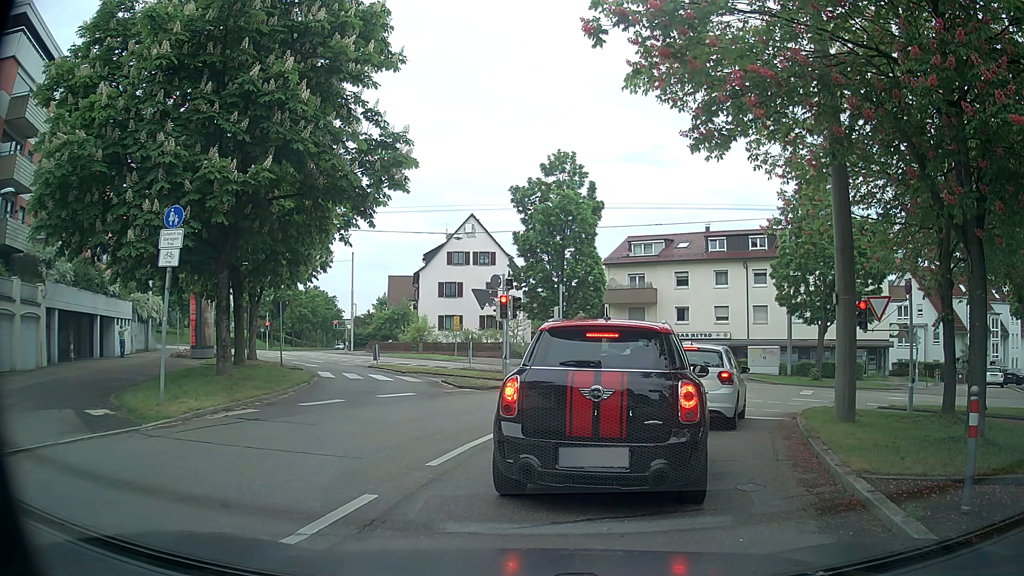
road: secondary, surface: asphalt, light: Day
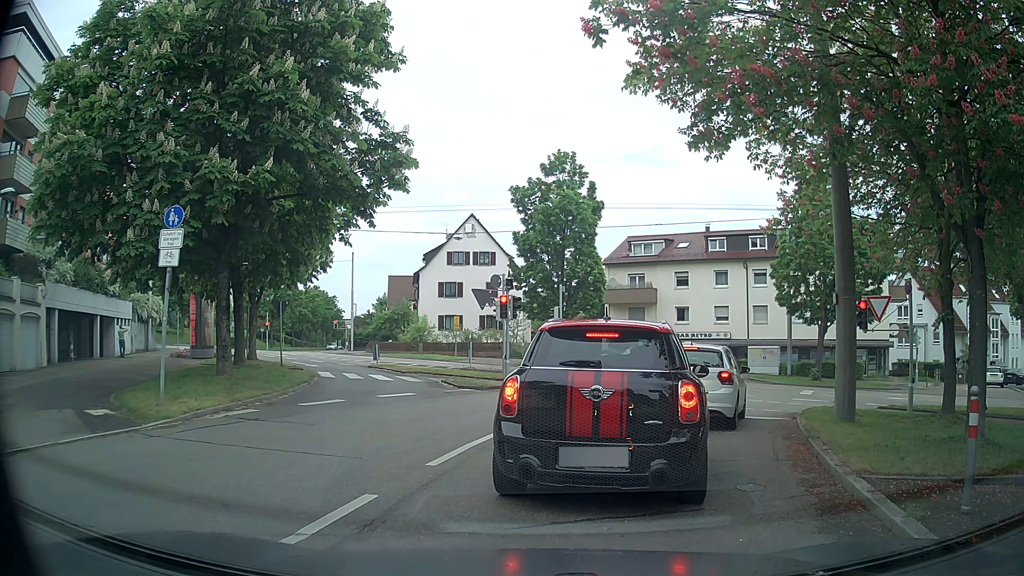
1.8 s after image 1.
(0.0, 0.0) m; 0°
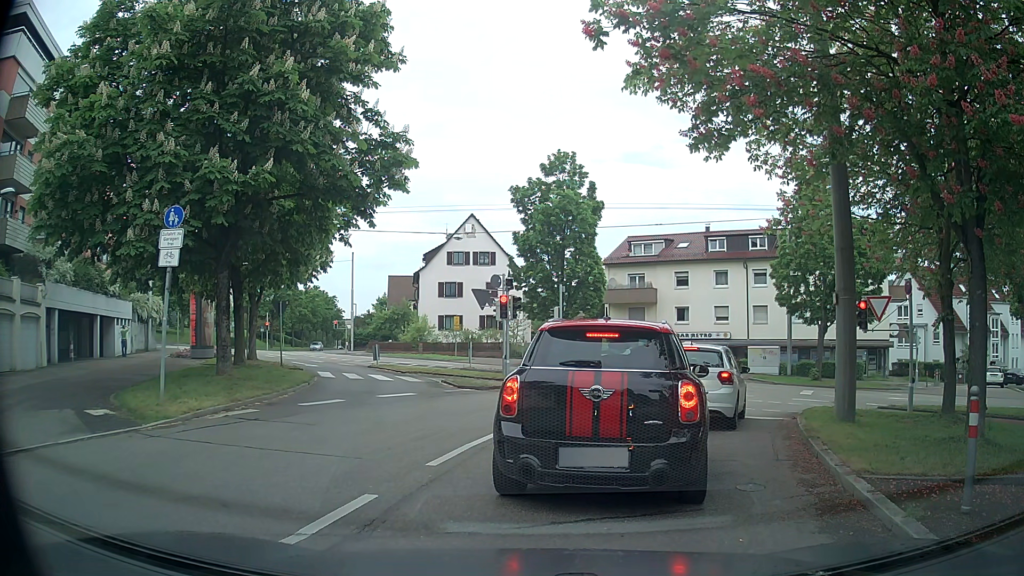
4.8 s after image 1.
(0.0, 0.0) m; 0°
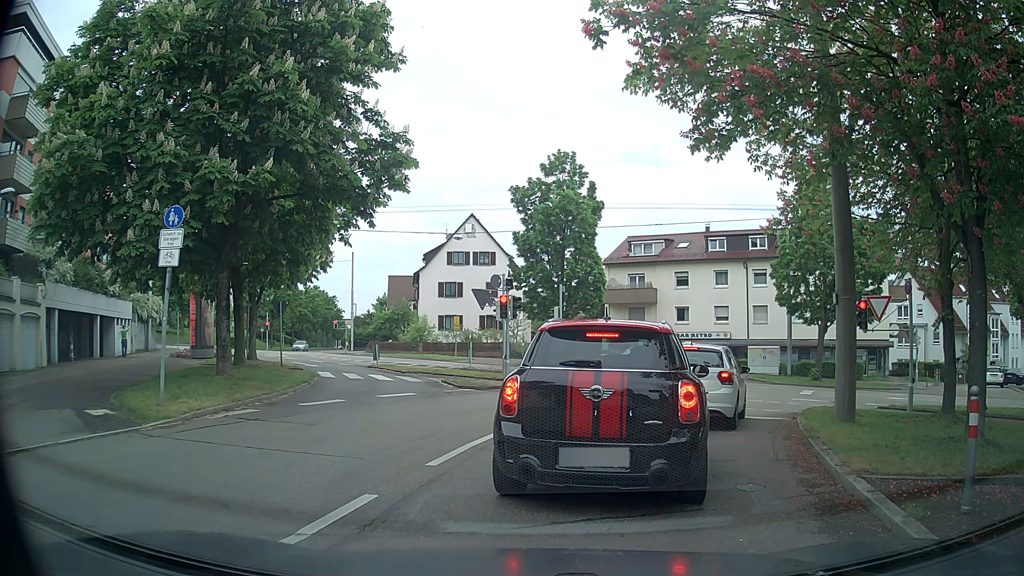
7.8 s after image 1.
(0.0, 0.0) m; 0°
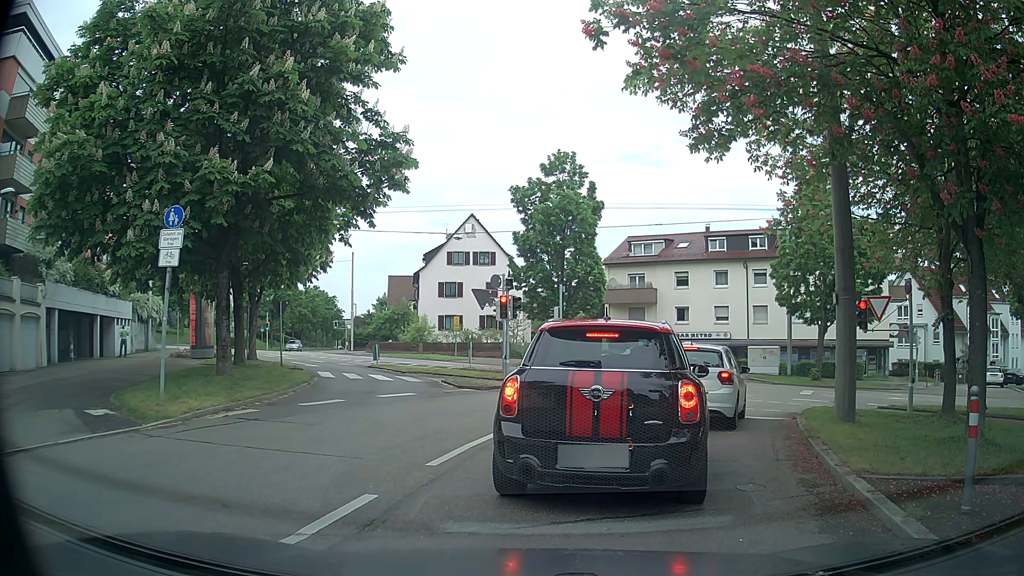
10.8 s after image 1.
(0.0, 0.0) m; 0°
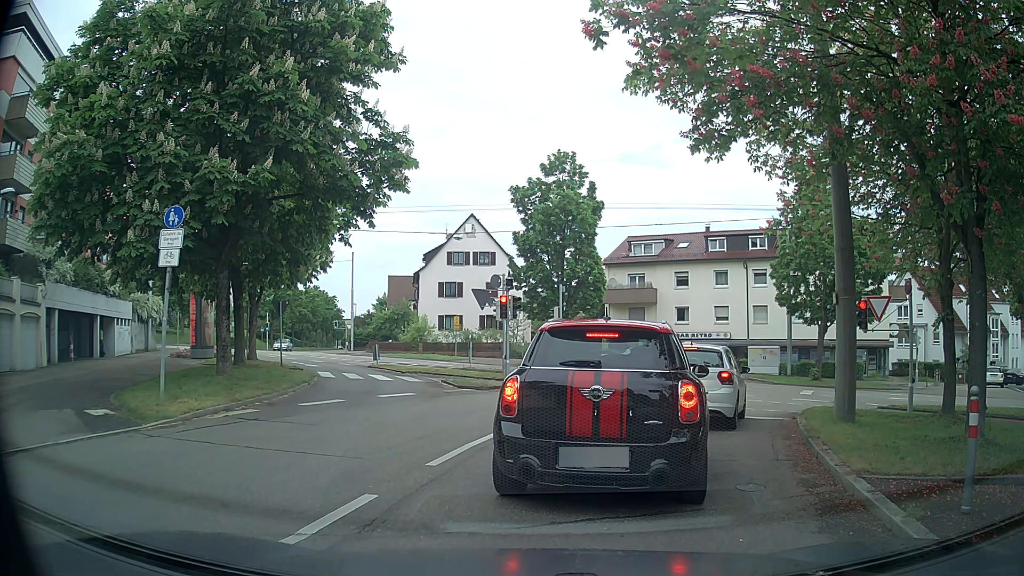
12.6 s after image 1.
(0.0, 0.0) m; 0°
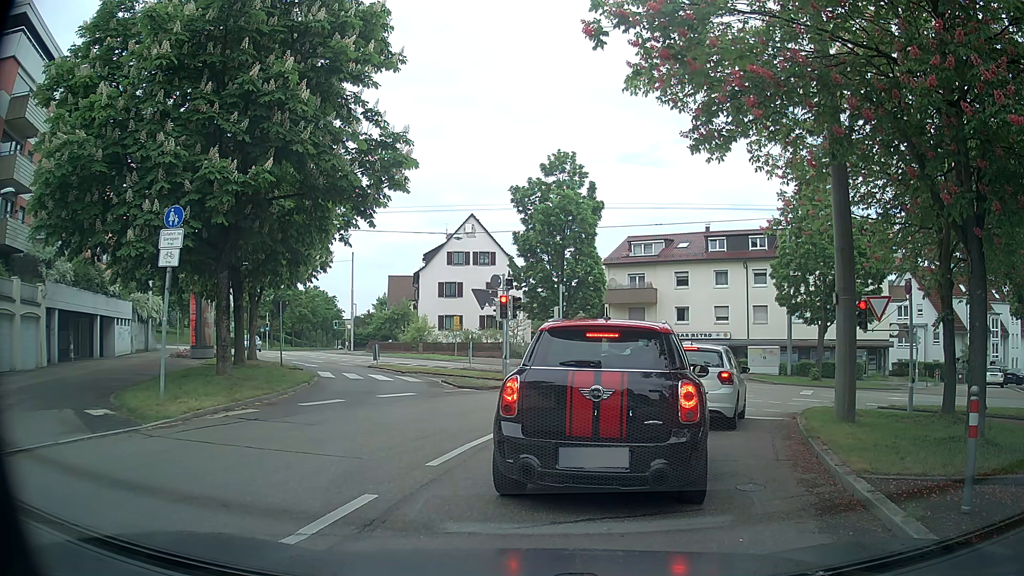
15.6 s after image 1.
(0.0, 0.0) m; 0°
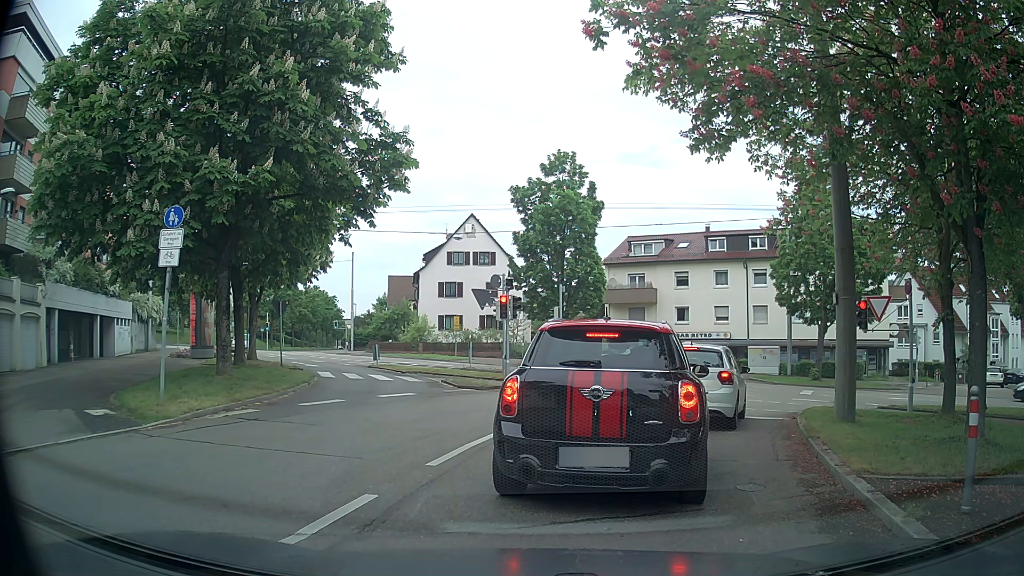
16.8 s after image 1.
(0.0, 0.0) m; 0°
